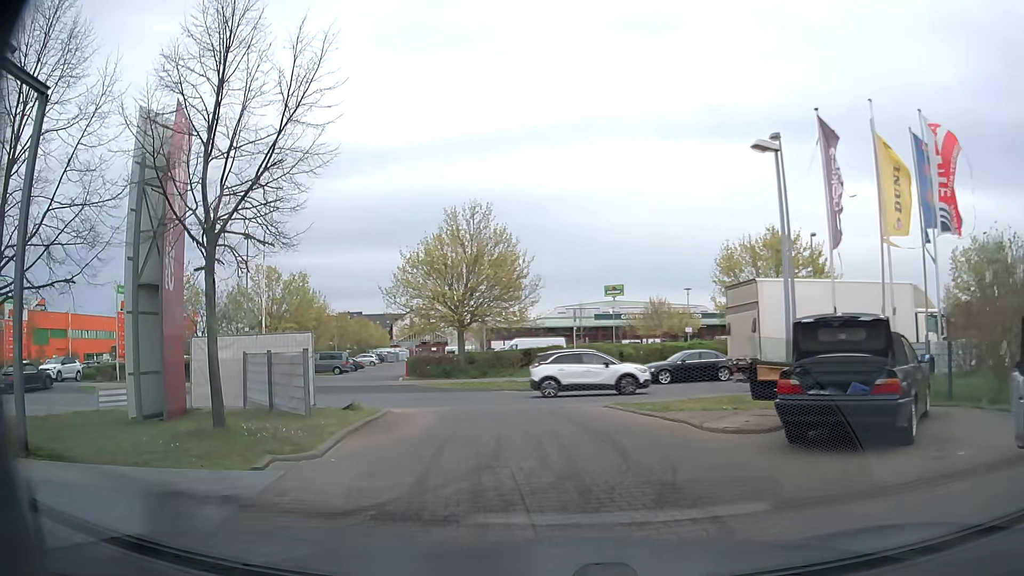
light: Day
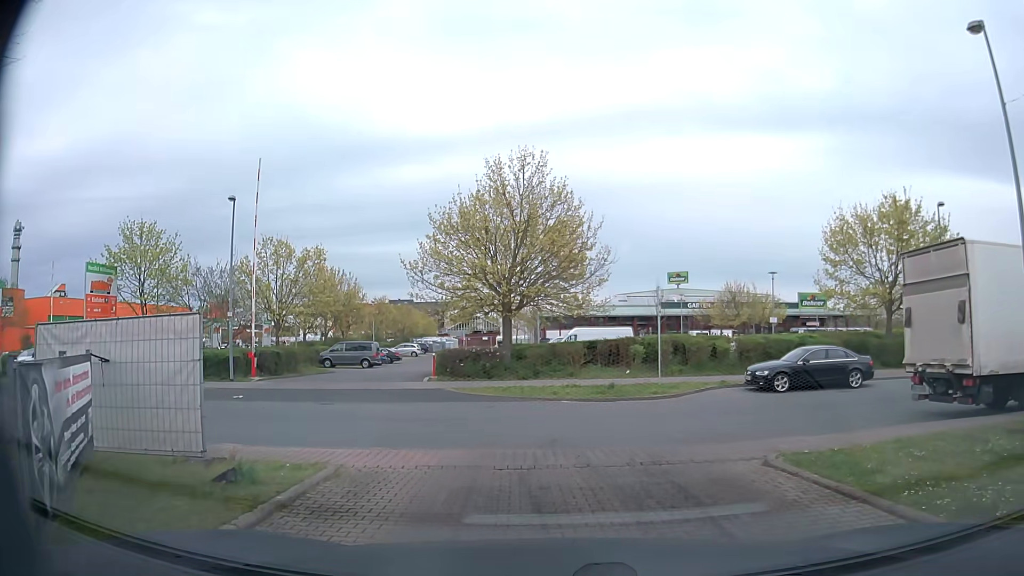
(-0.7, +8.3) m; -6°
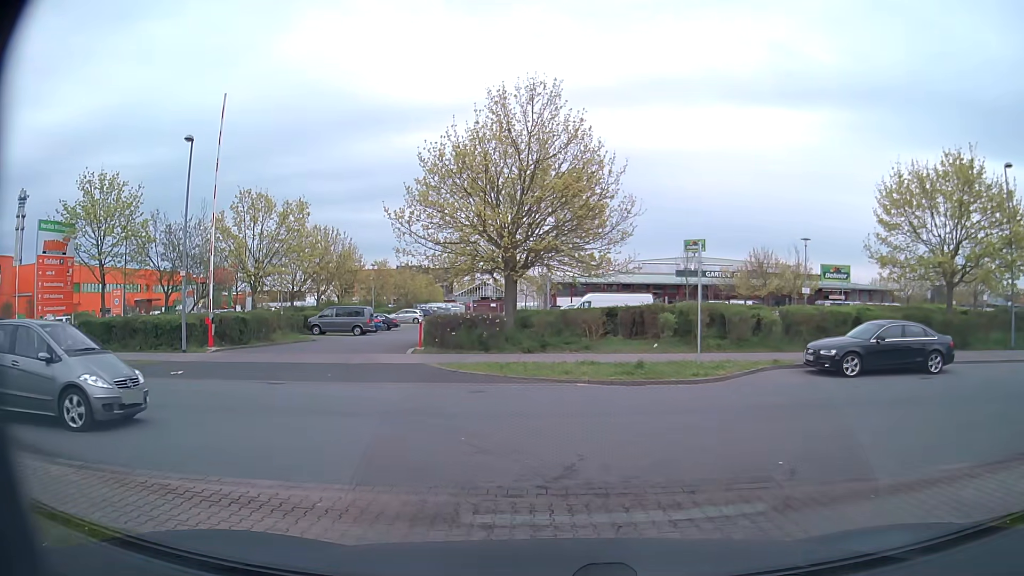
(0.0, +4.5) m; -3°
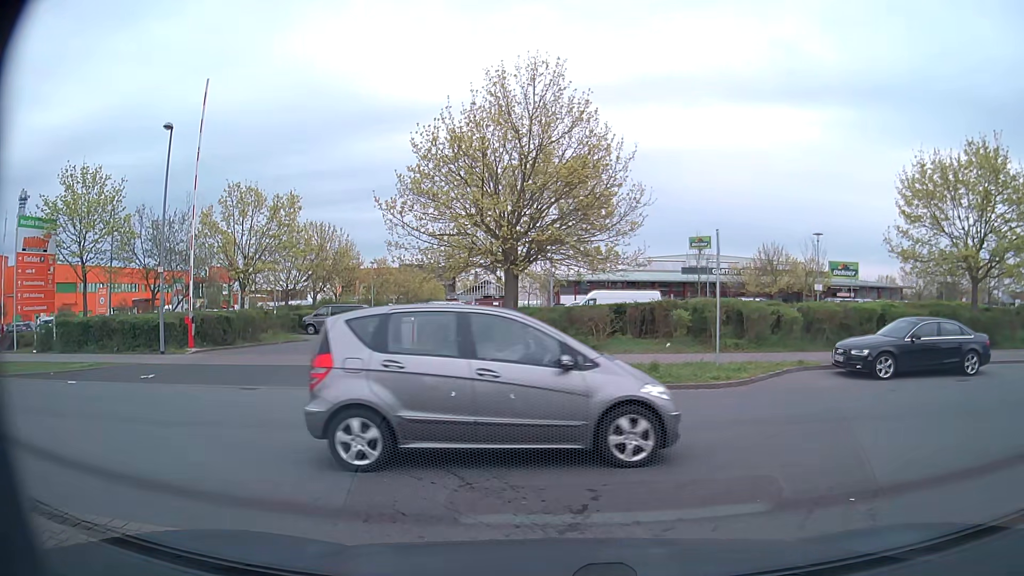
(+0.1, +1.7) m; +2°
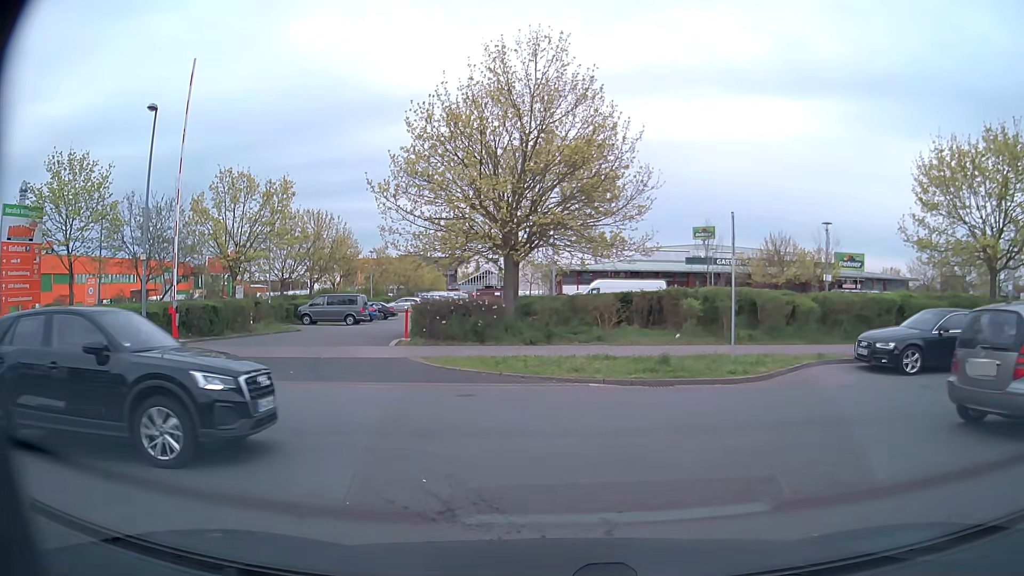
(0.0, +1.2) m; 0°
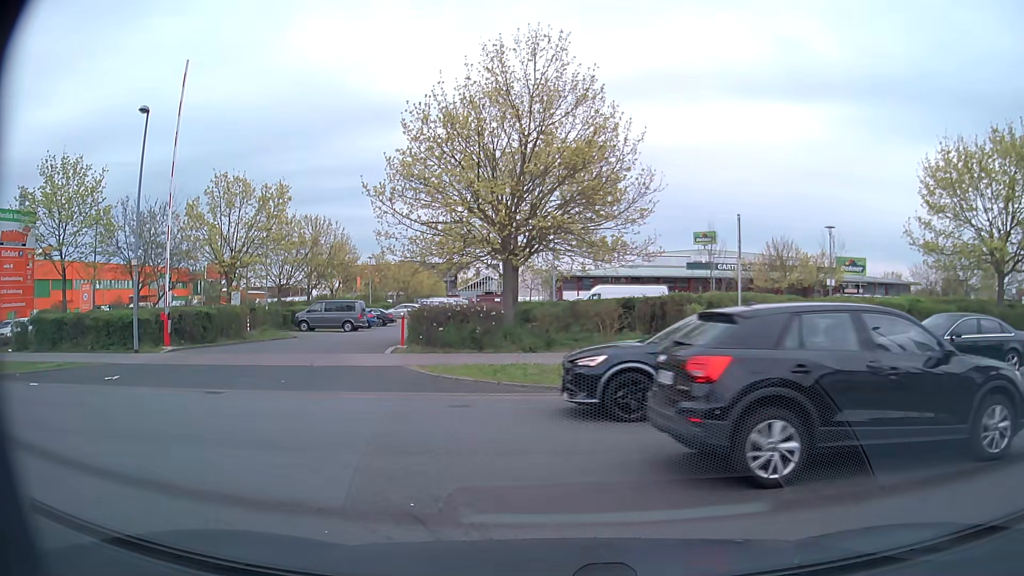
(0.0, +0.5) m; 0°
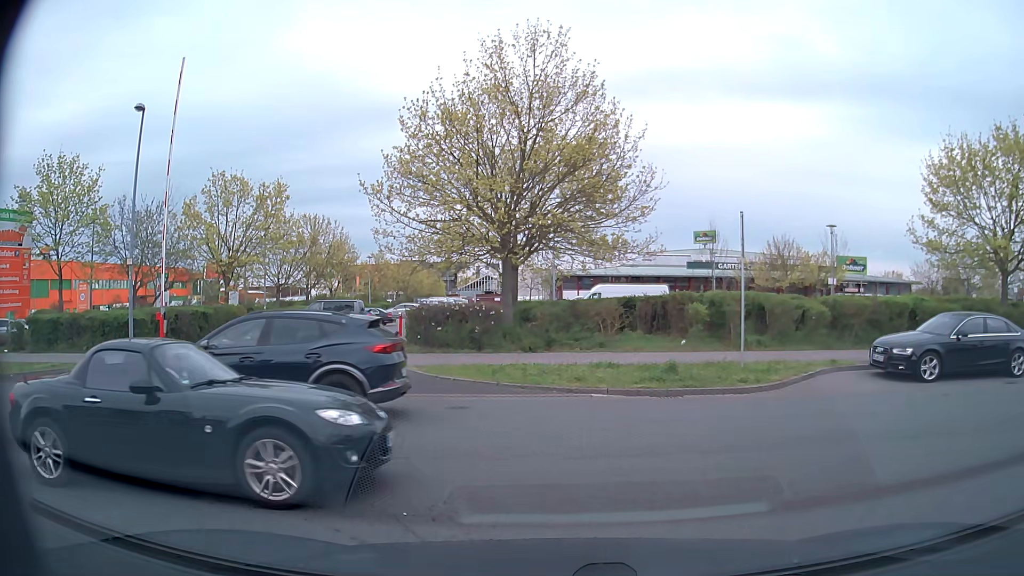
(0.0, +0.3) m; 0°
